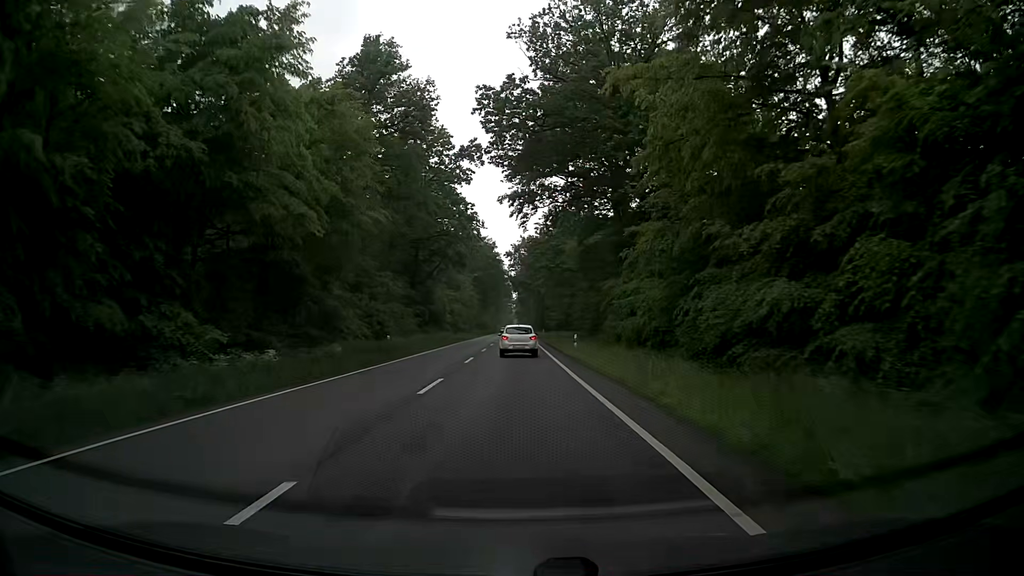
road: primary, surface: asphalt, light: Day
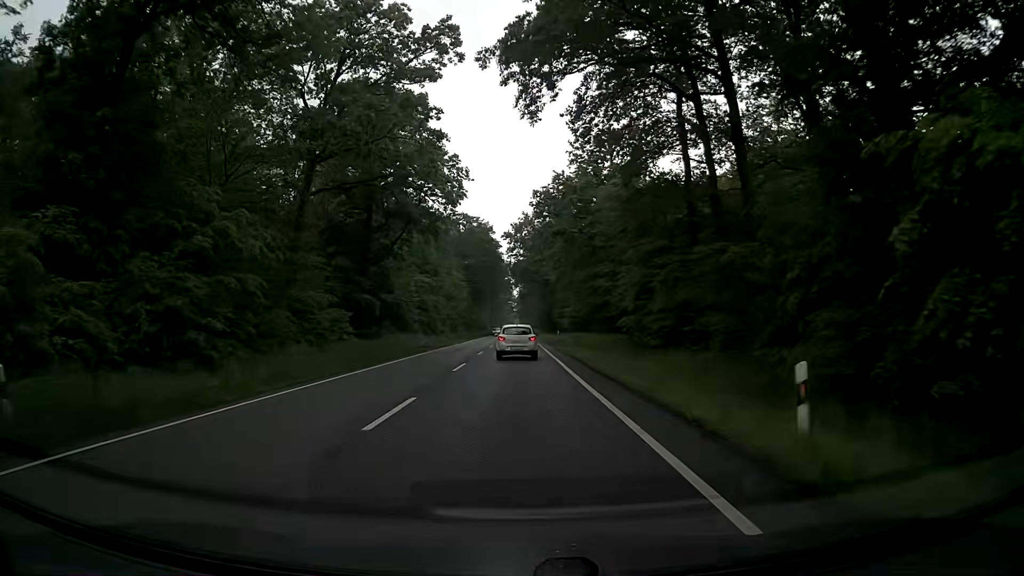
(0.0, +28.9) m; -1°
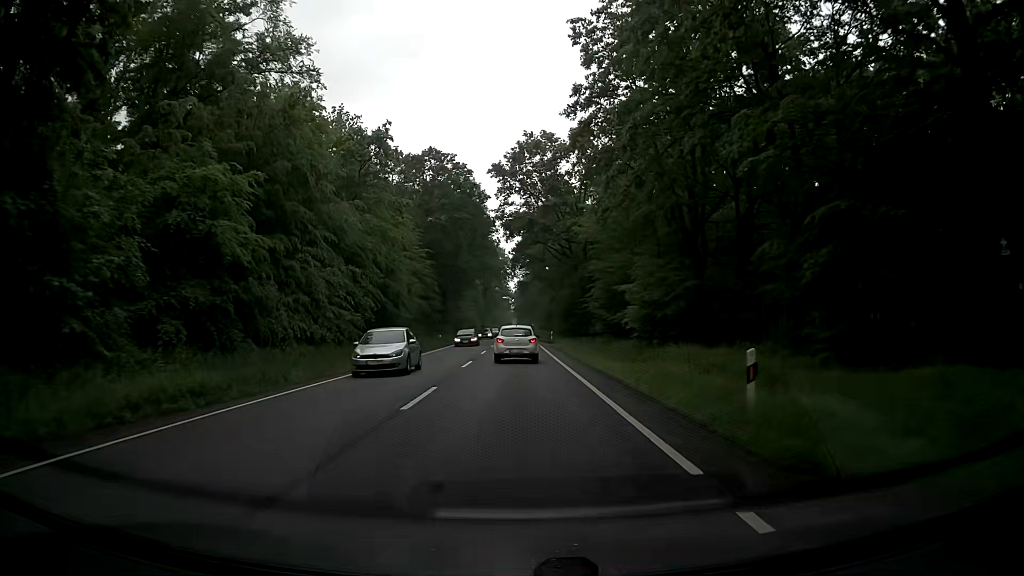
(+0.4, +46.0) m; +2°
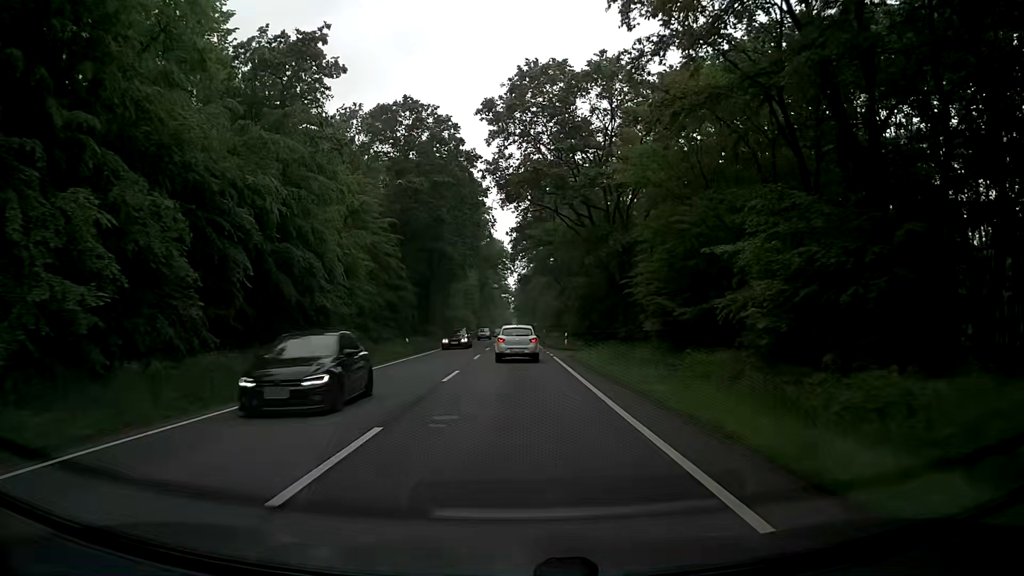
(-0.3, +18.2) m; 0°
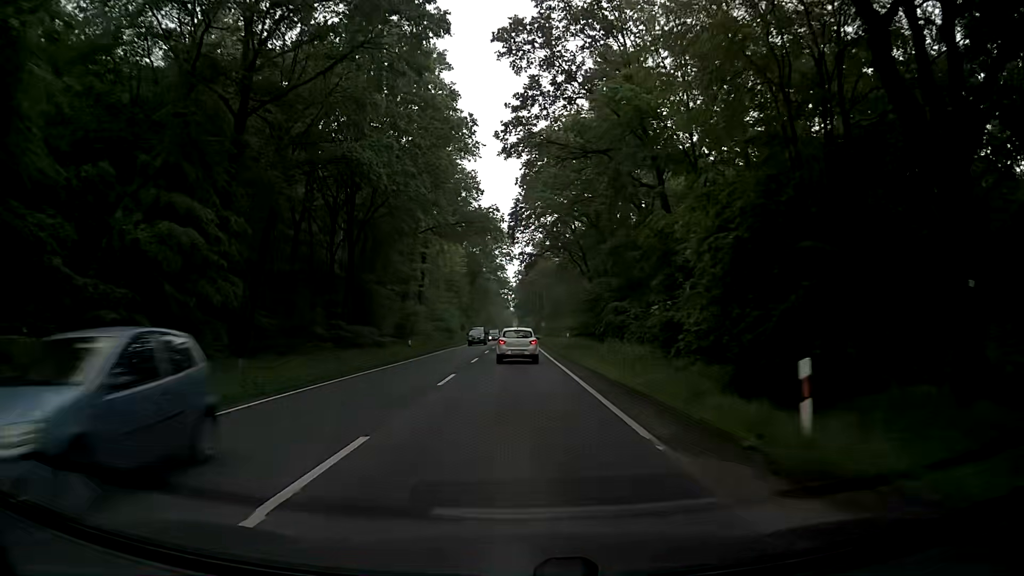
(-0.4, +37.0) m; 0°
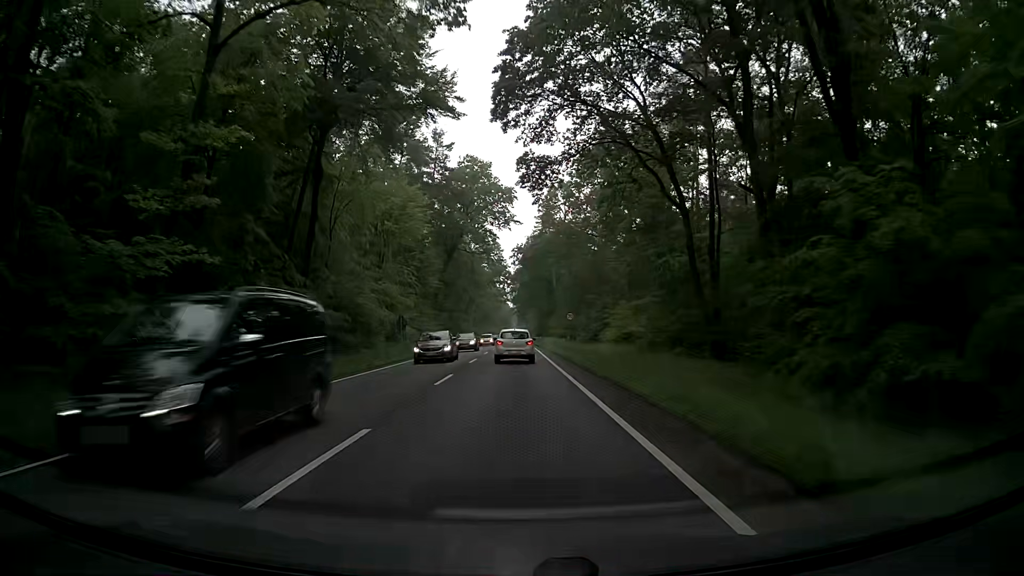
(-0.1, +47.9) m; 0°
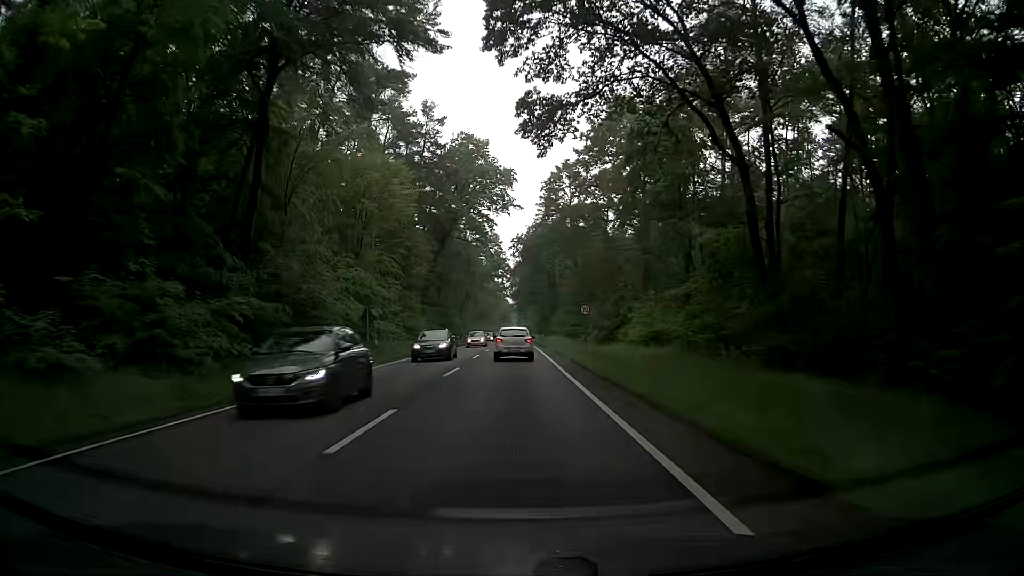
(+0.1, +9.8) m; 0°
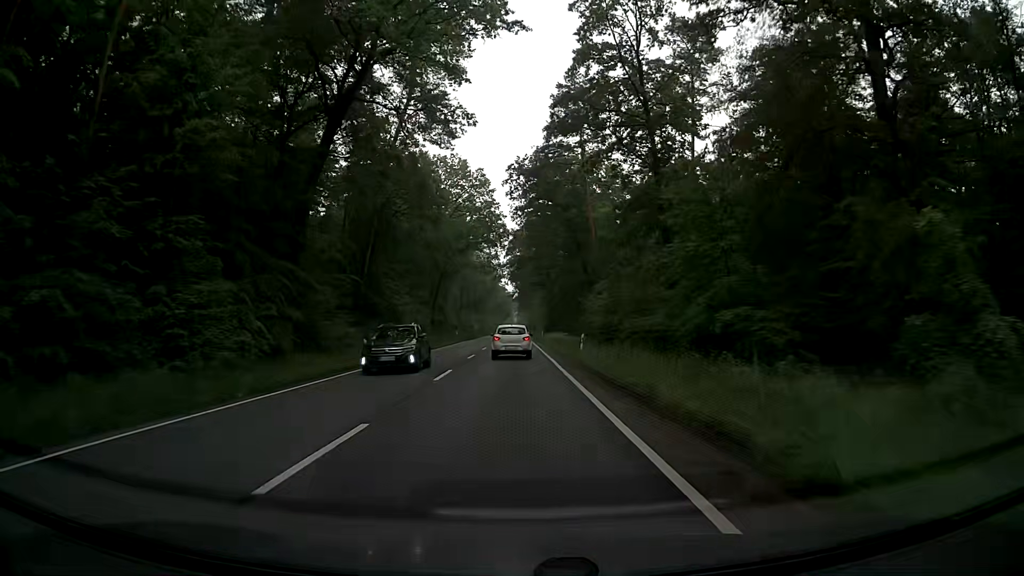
(-0.2, +50.5) m; 0°
(0, +10) (0, +20) (0, +30) (0, +40) (0, +50) (0, +60) (0, +70) (0, +80) (0, +90) (0, +100) m
